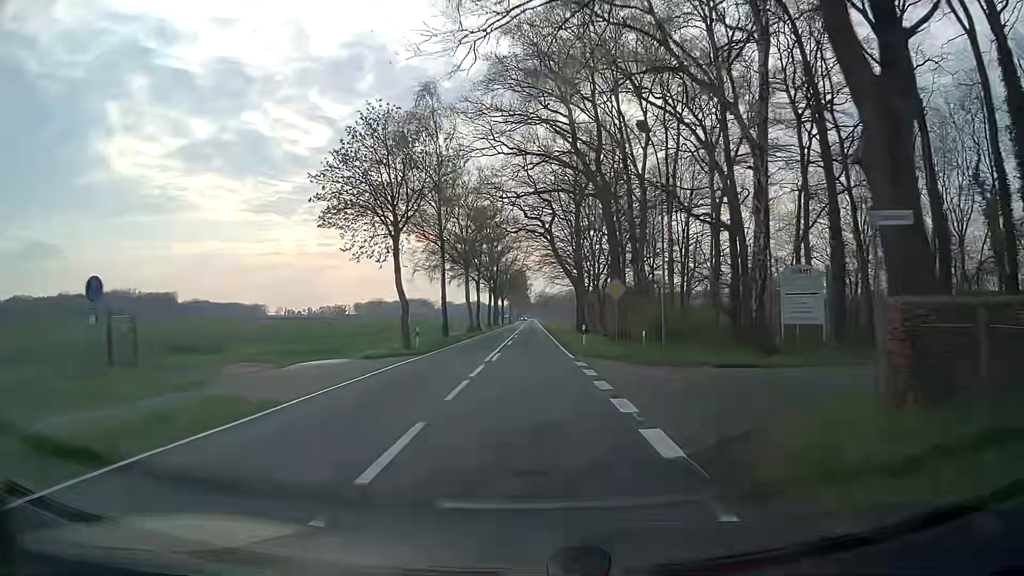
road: tertiary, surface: asphalt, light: Day
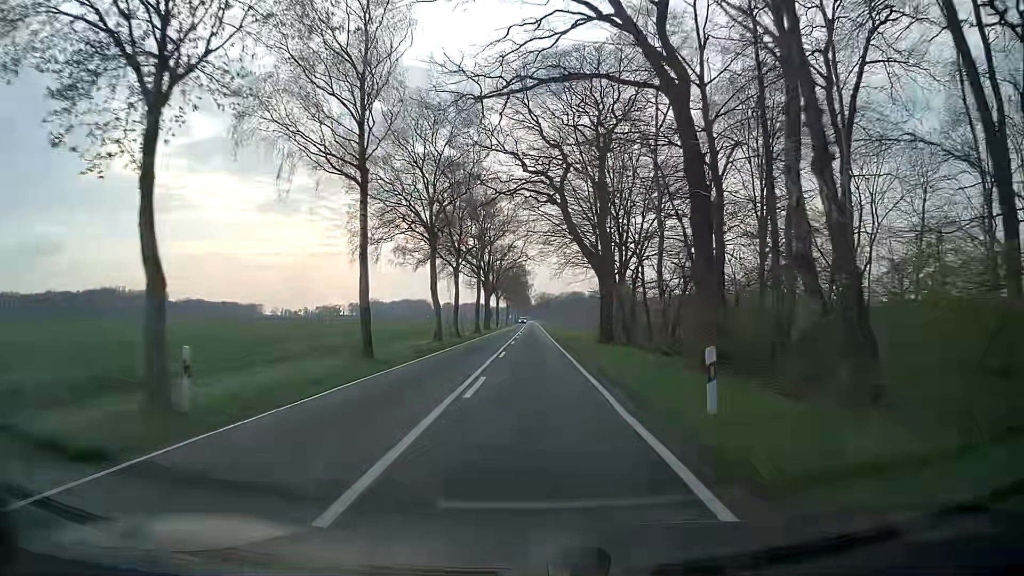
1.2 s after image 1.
(-0.1, +21.4) m; 0°
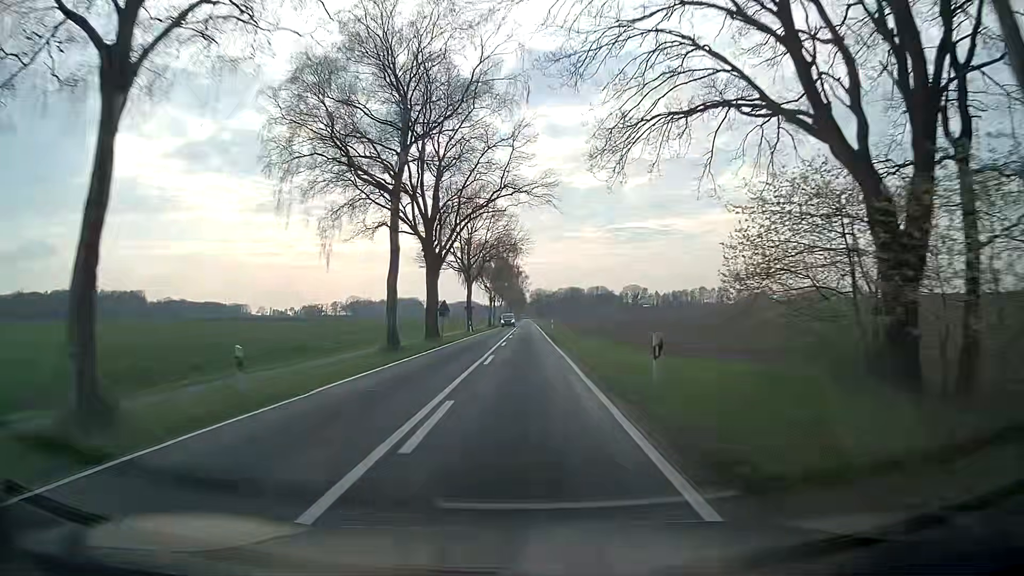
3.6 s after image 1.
(+0.3, +42.9) m; +1°
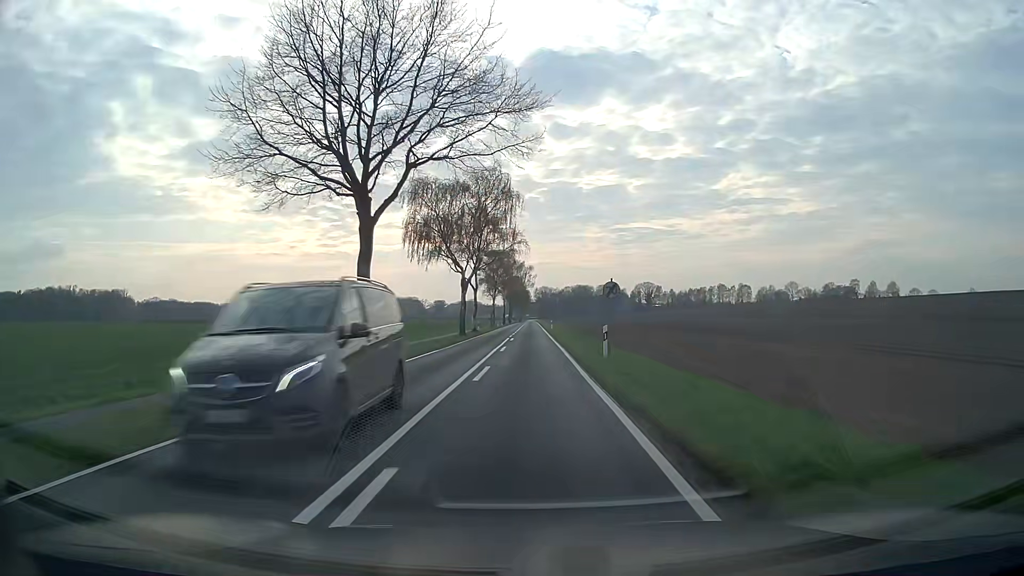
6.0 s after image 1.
(-0.2, +42.9) m; 0°
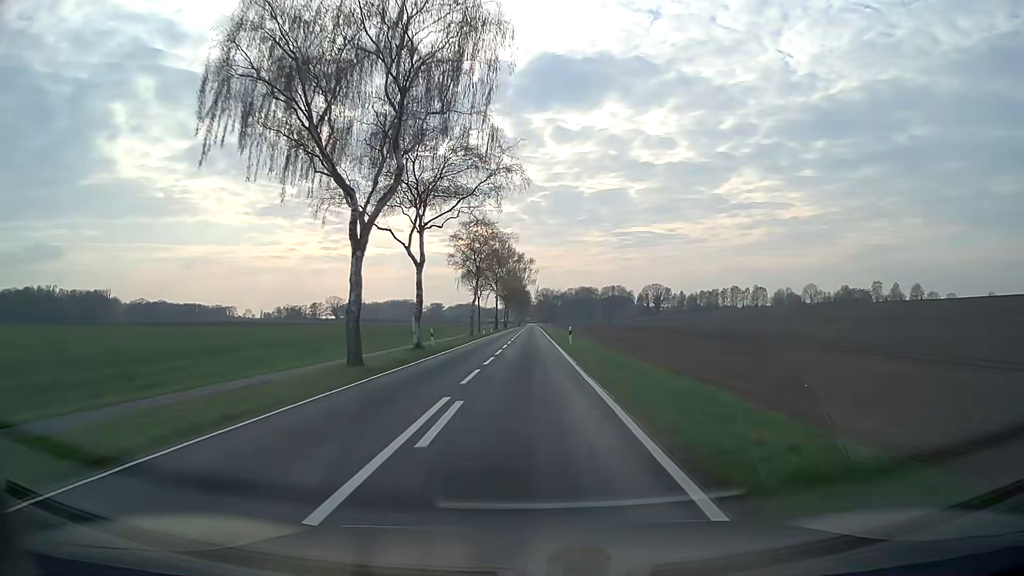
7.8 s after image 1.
(-0.1, +32.8) m; 0°
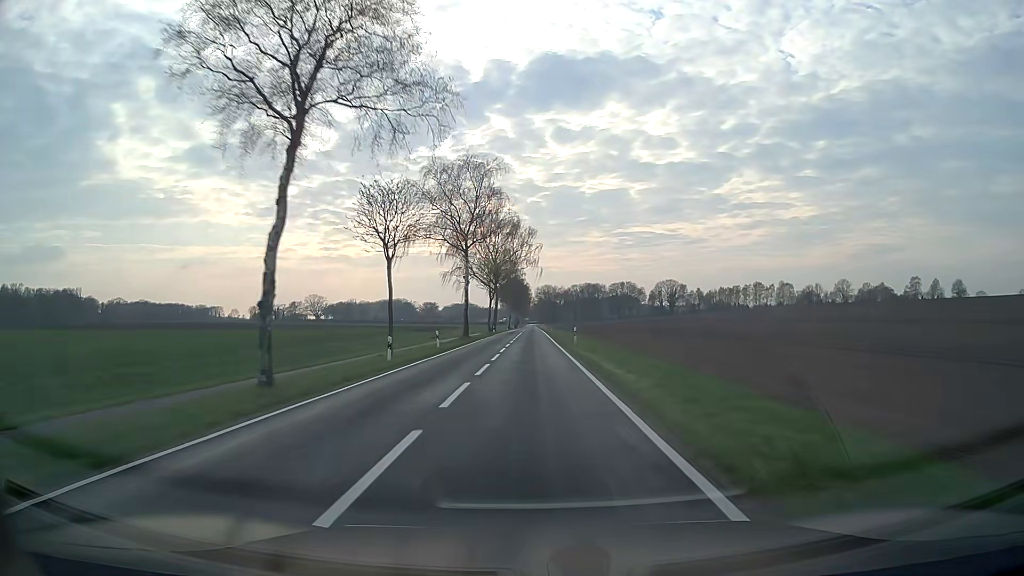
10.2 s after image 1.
(-0.1, +50.4) m; 0°
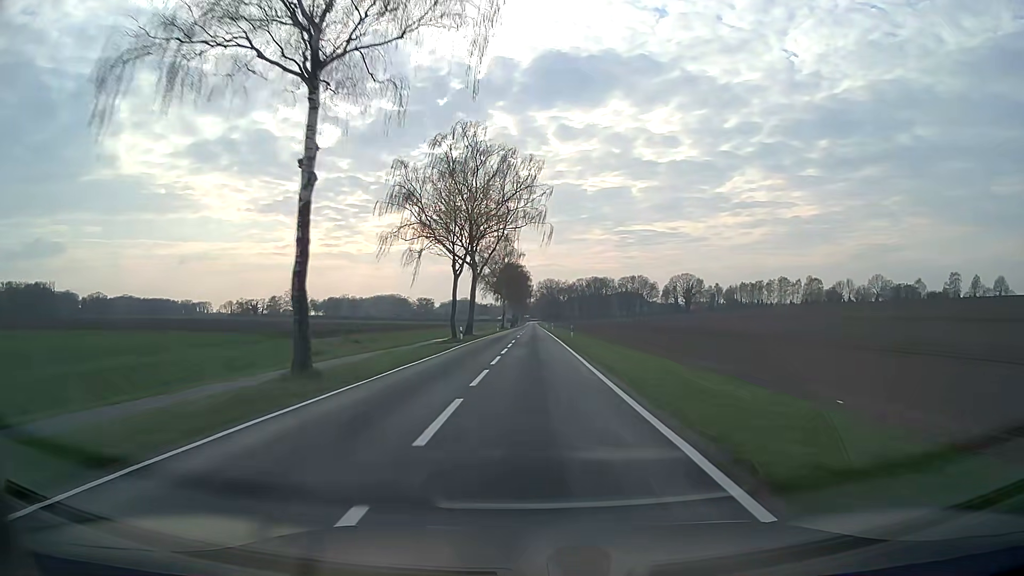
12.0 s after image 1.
(-0.1, +42.8) m; 0°
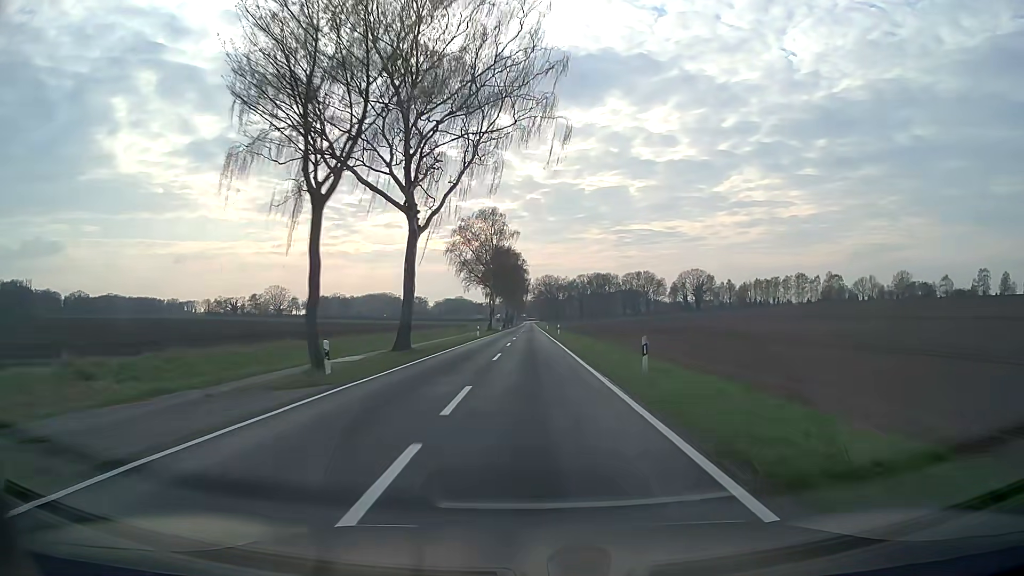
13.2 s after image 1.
(+0.1, +30.2) m; 0°
(0, +10) (0, +20) (0, +30) (0, +40) (0, +50) (0, +60) (0, +70) (0, +80) (0, +90) (0, +100) m
